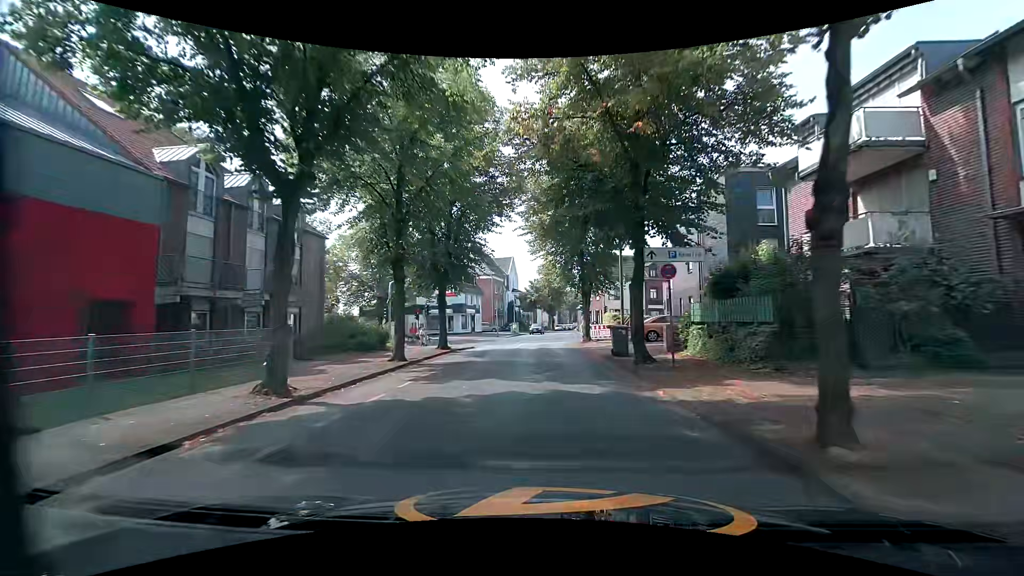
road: tertiary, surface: asphalt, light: Day
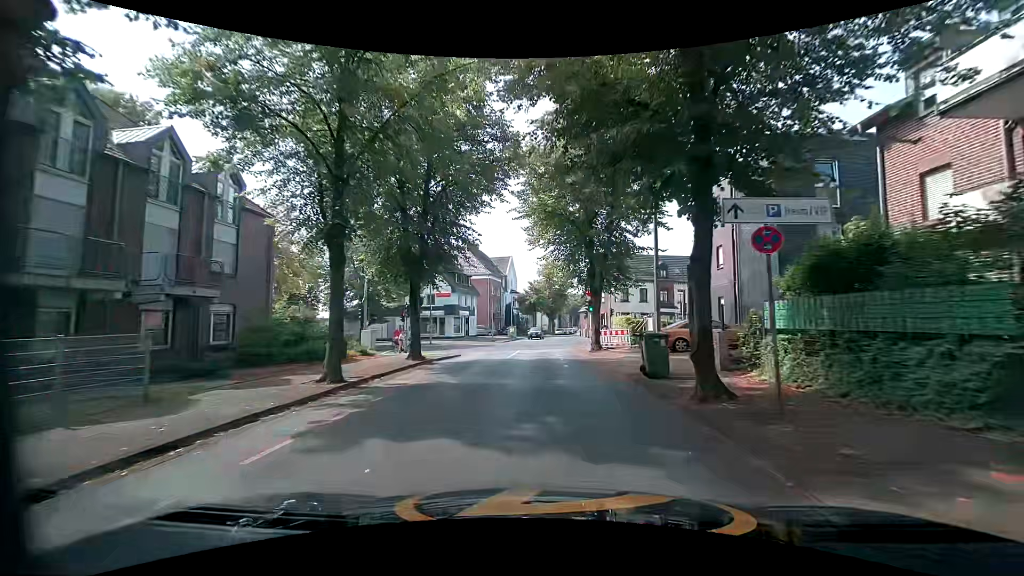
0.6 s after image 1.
(-0.1, +5.5) m; 0°
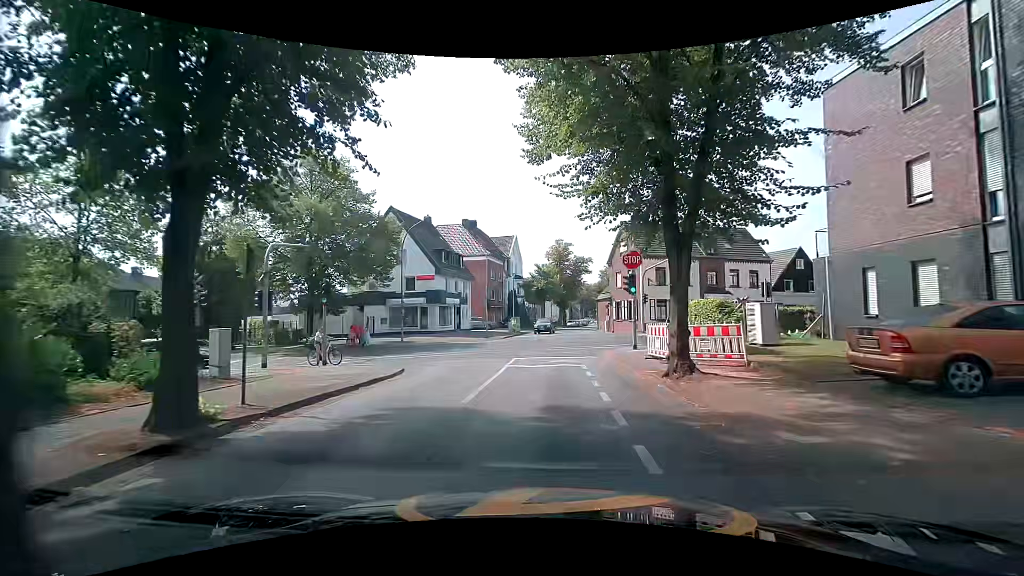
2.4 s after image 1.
(-0.3, +13.4) m; 0°
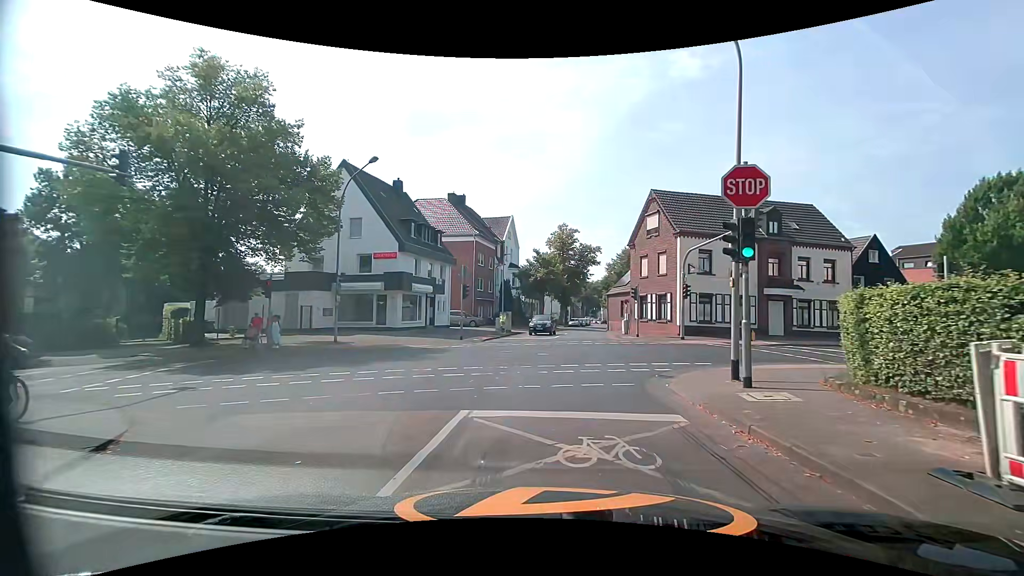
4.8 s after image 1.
(-0.4, +12.2) m; -1°
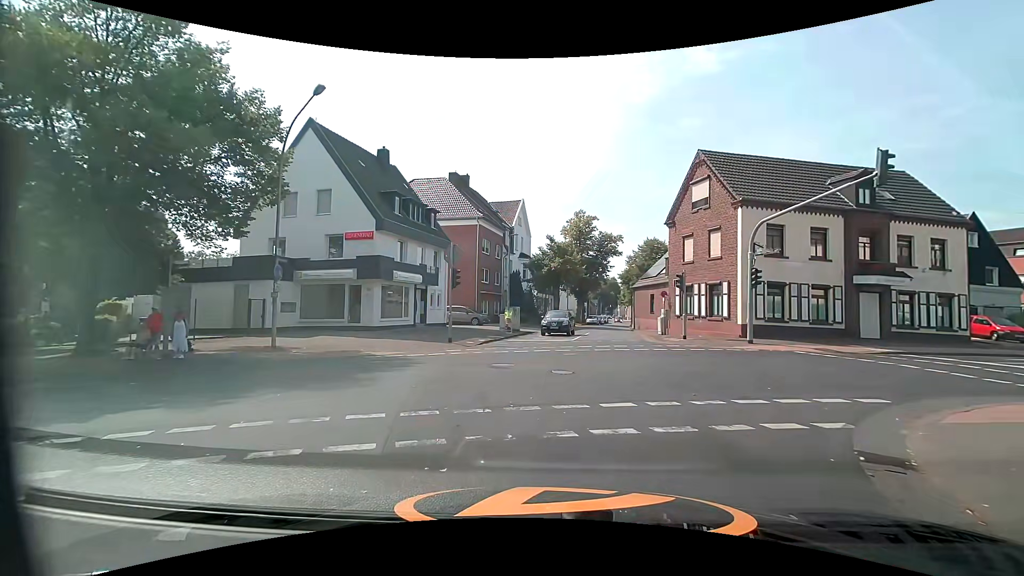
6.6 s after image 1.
(-0.1, +7.6) m; -1°
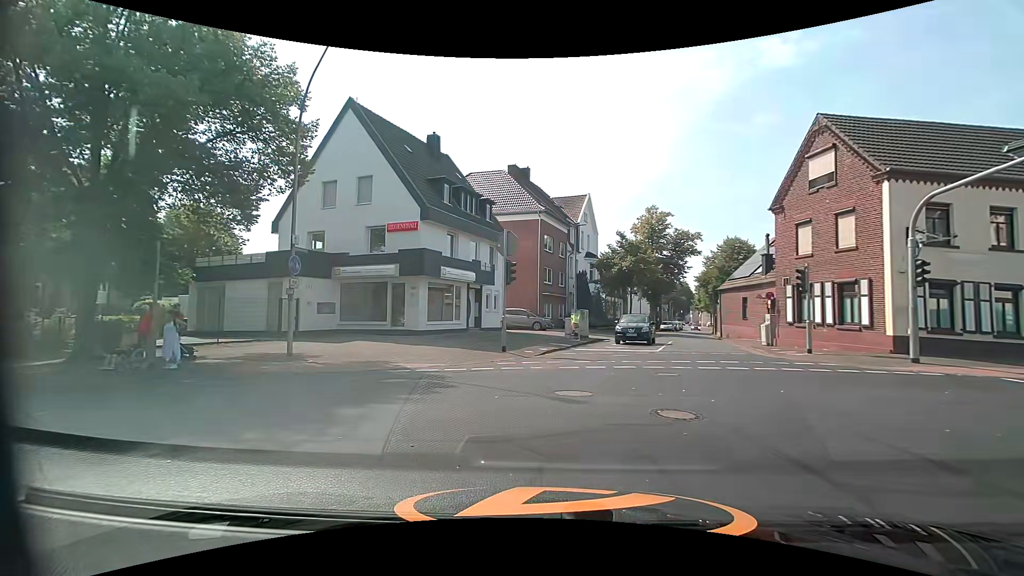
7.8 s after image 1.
(-0.2, +4.4) m; -6°
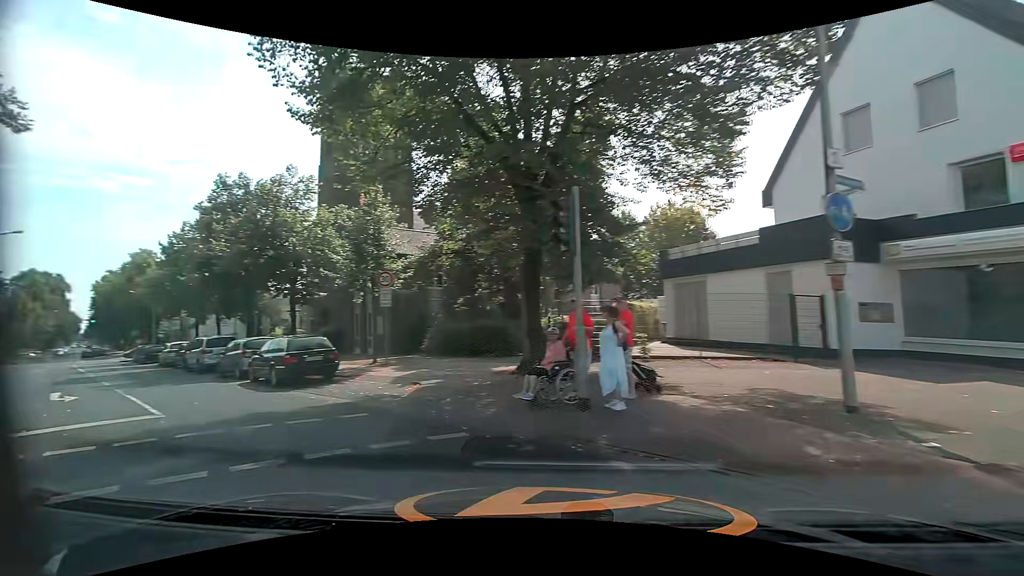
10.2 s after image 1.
(-3.6, +8.6) m; -52°
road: secondary
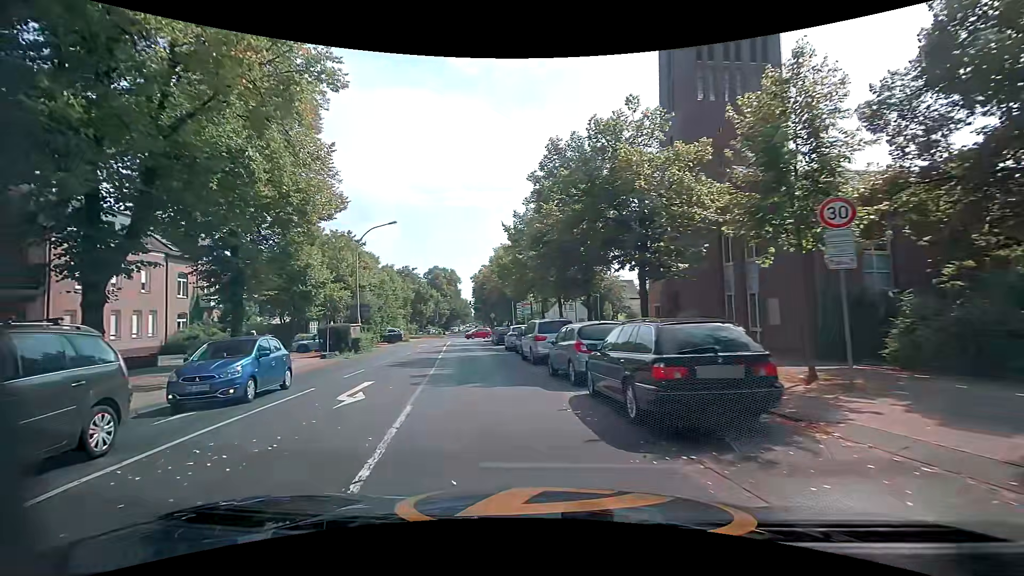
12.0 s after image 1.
(-3.7, +8.3) m; -39°
(-1, +10) (-3, +20) (-4, +30) (-6, +39) (-8, +49) (-10, +59) (-11, +69) (-13, +79) (-14, +89) (-15, +99) m
